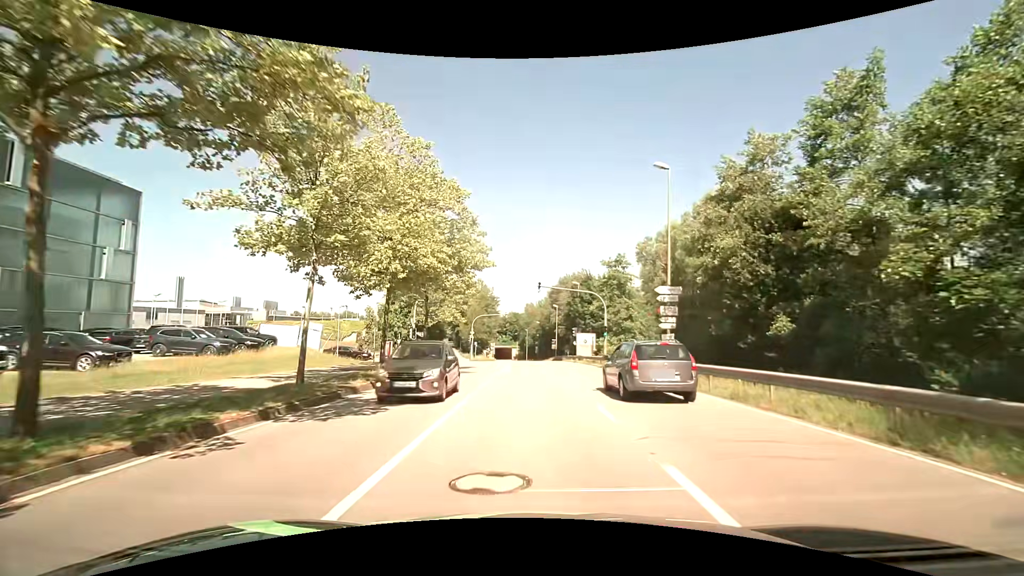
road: secondary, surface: asphalt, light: Day
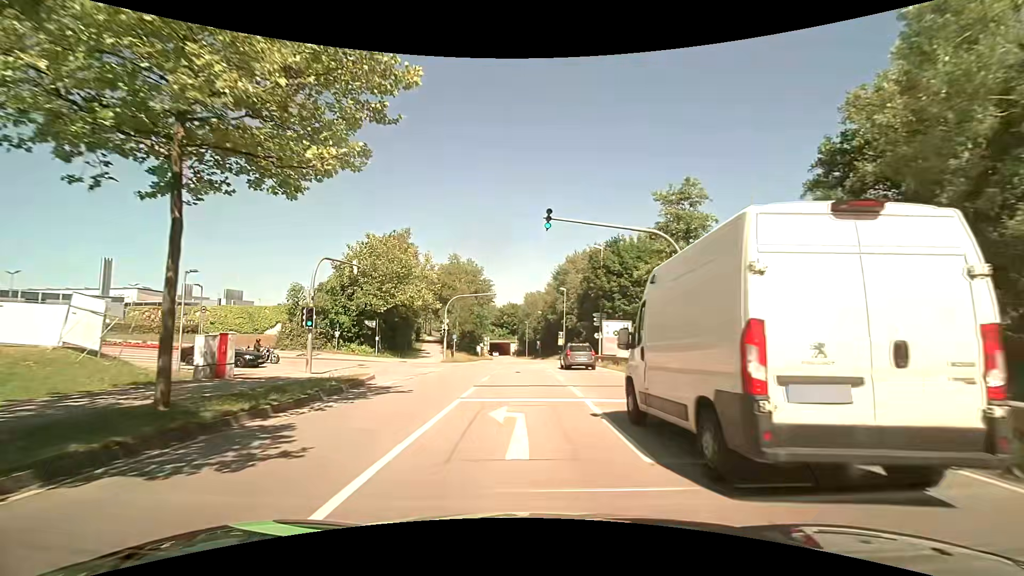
(0.0, +20.6) m; 0°
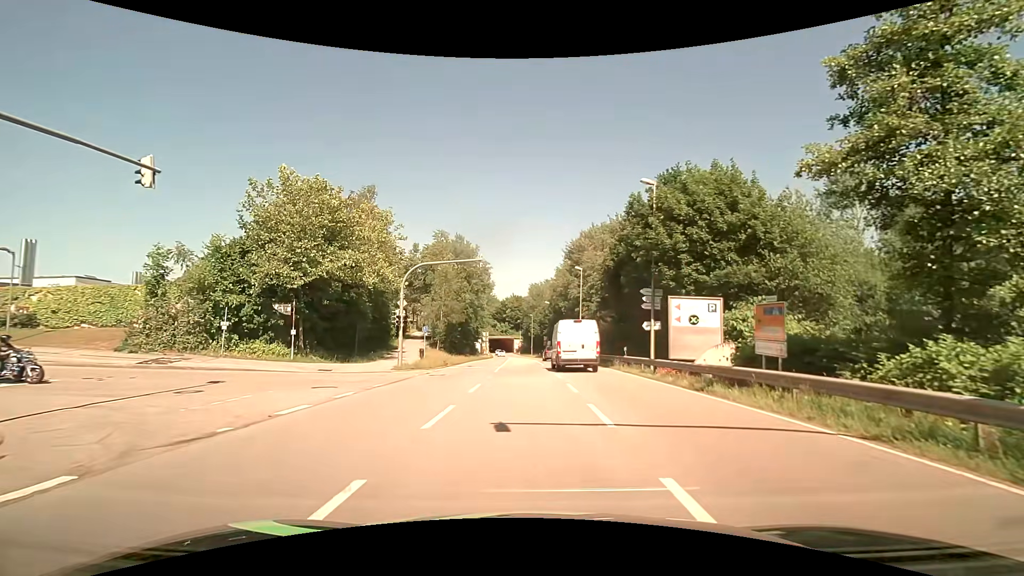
(-0.1, +16.7) m; -1°
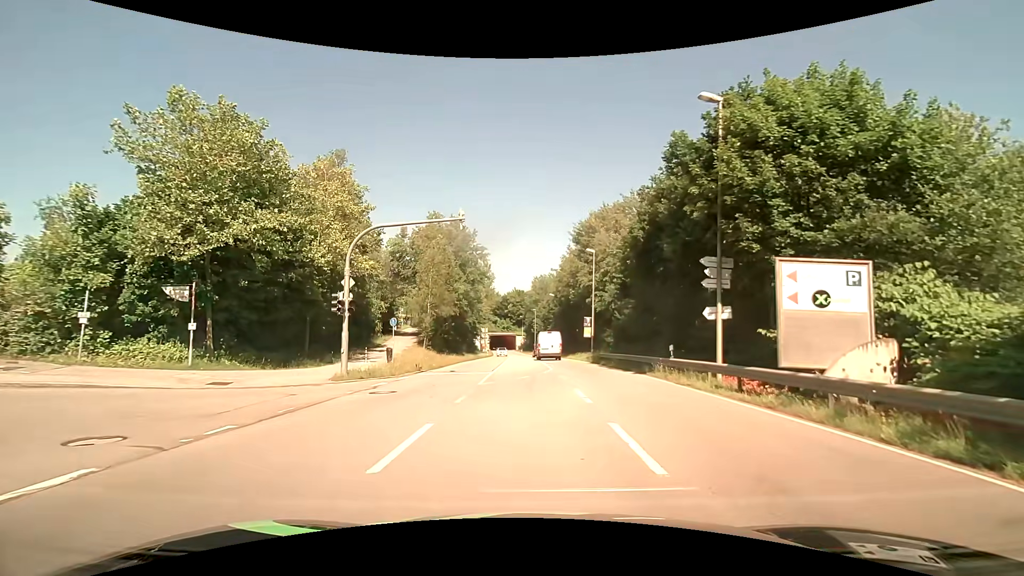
(0.0, +8.5) m; 0°
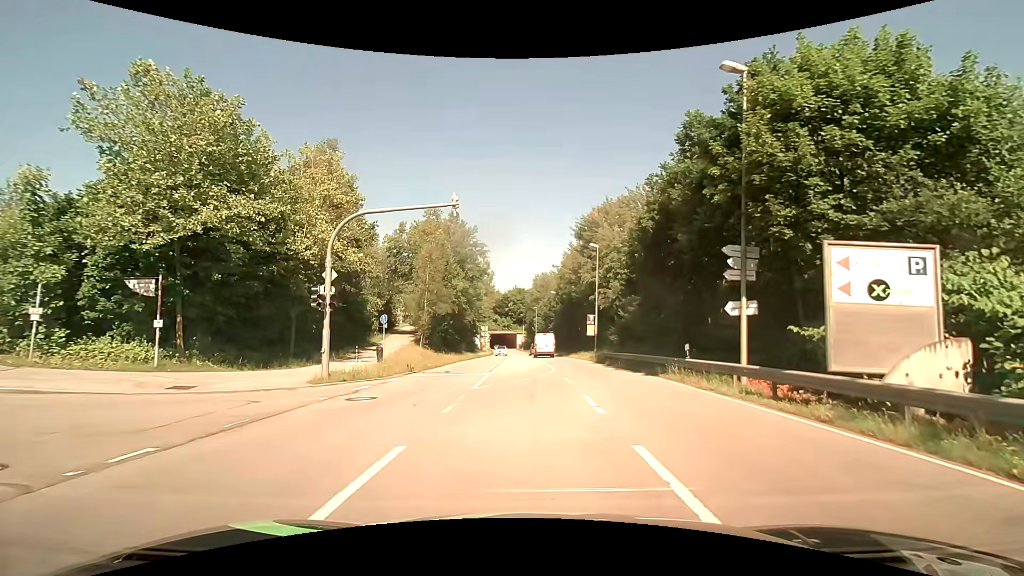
(0.0, +1.7) m; 0°
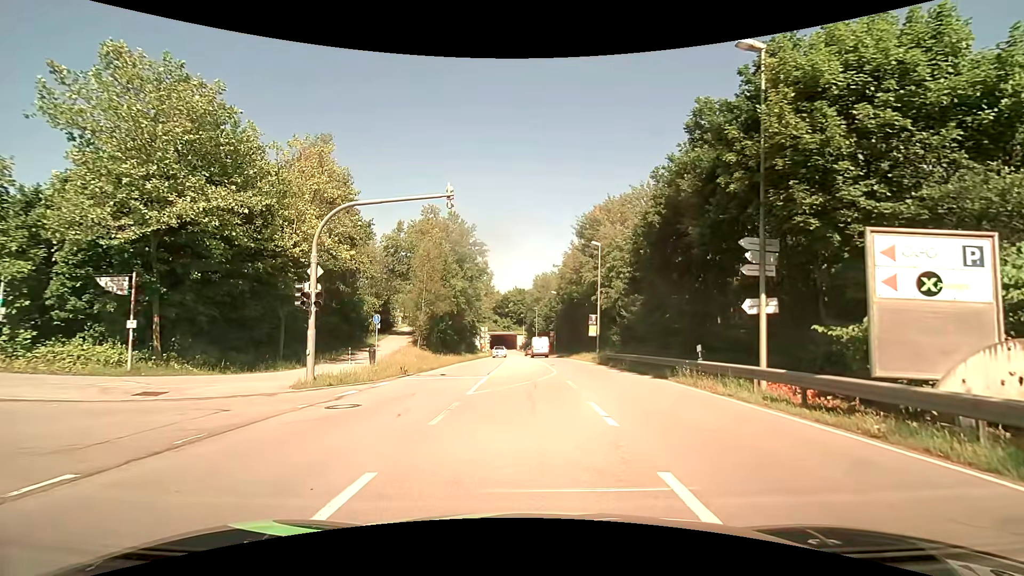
(0.0, +1.1) m; +1°
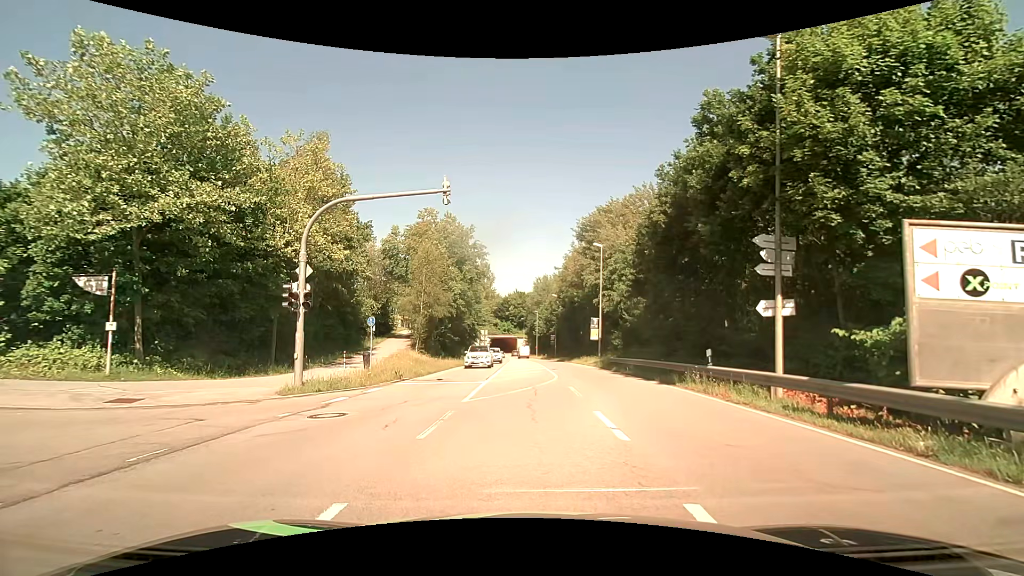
(0.0, +0.8) m; 0°
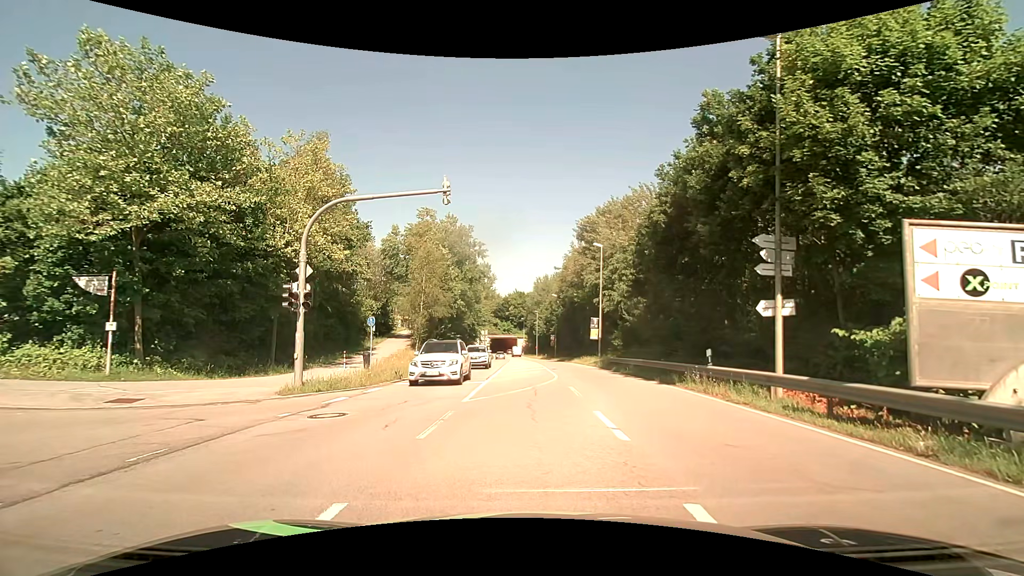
(0.0, 0.0) m; 0°
(-4, +8) (-14, +9) (-24, +9) (-34, +10) (-44, +10) (-54, +10) (-64, +9) (-74, +9) (-84, +8) (-94, +8) m
